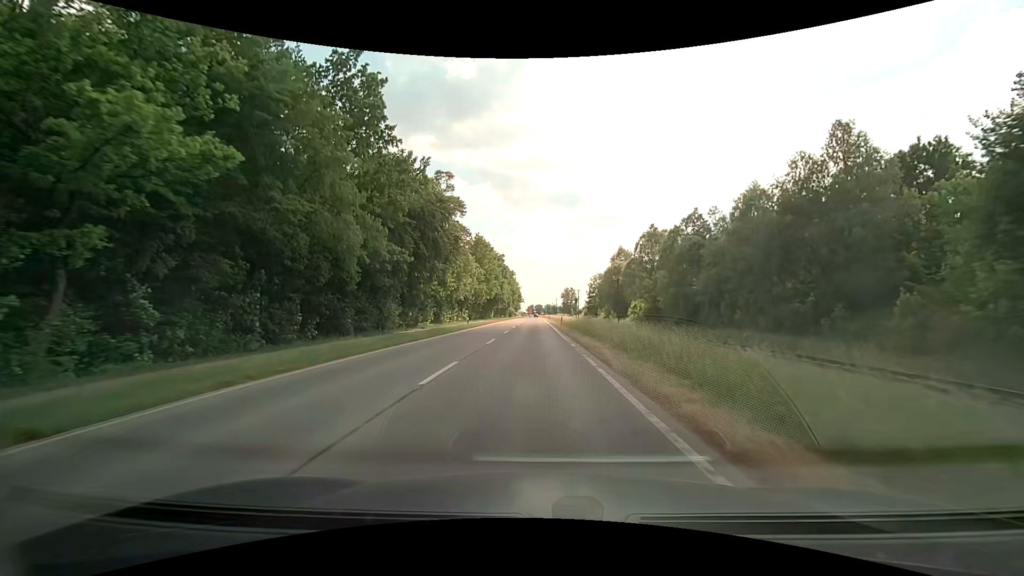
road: secondary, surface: asphalt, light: Day
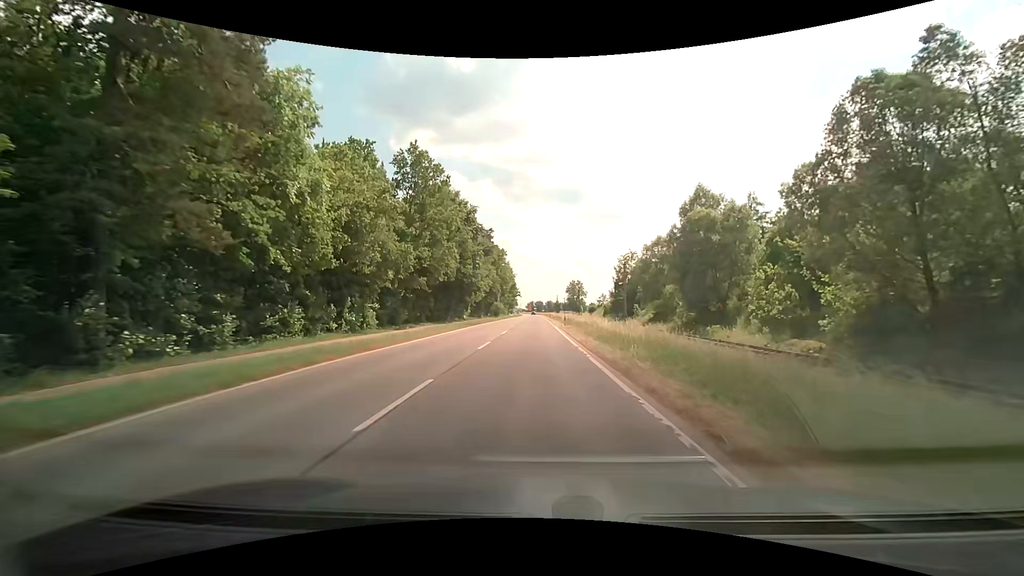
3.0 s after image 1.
(-0.2, +51.5) m; 0°
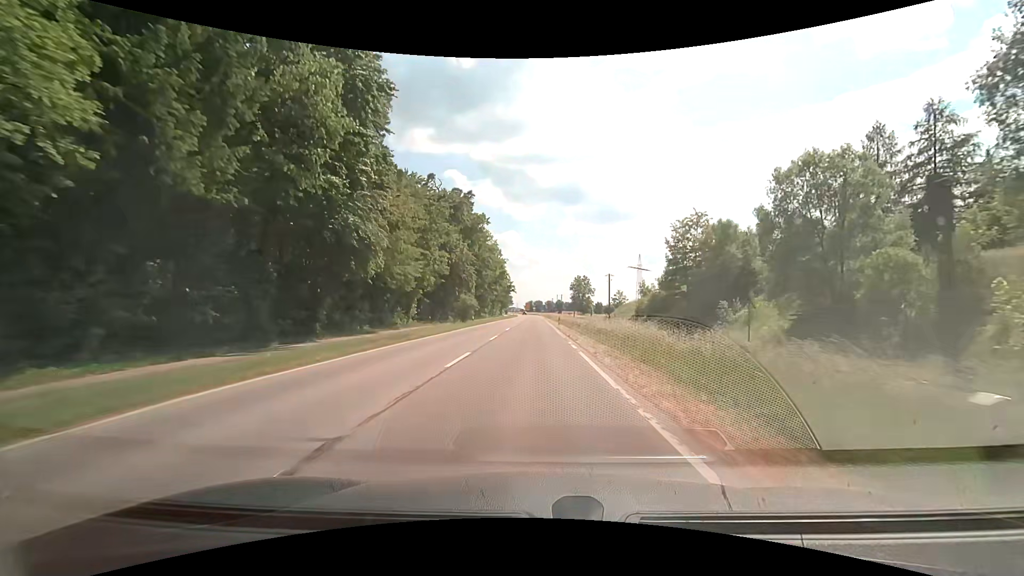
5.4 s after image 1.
(-0.1, +41.4) m; 0°
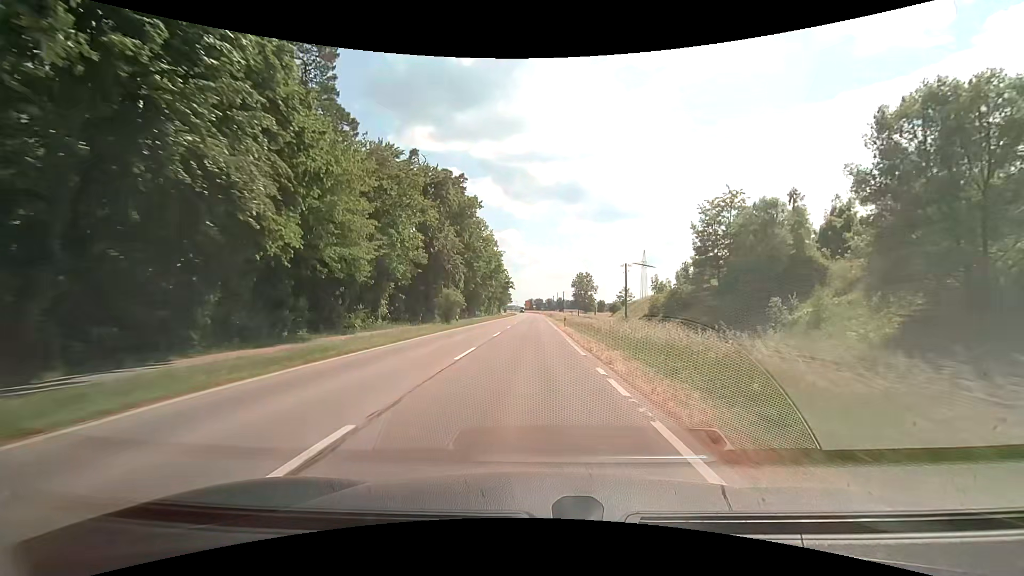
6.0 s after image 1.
(0.0, +10.3) m; 0°
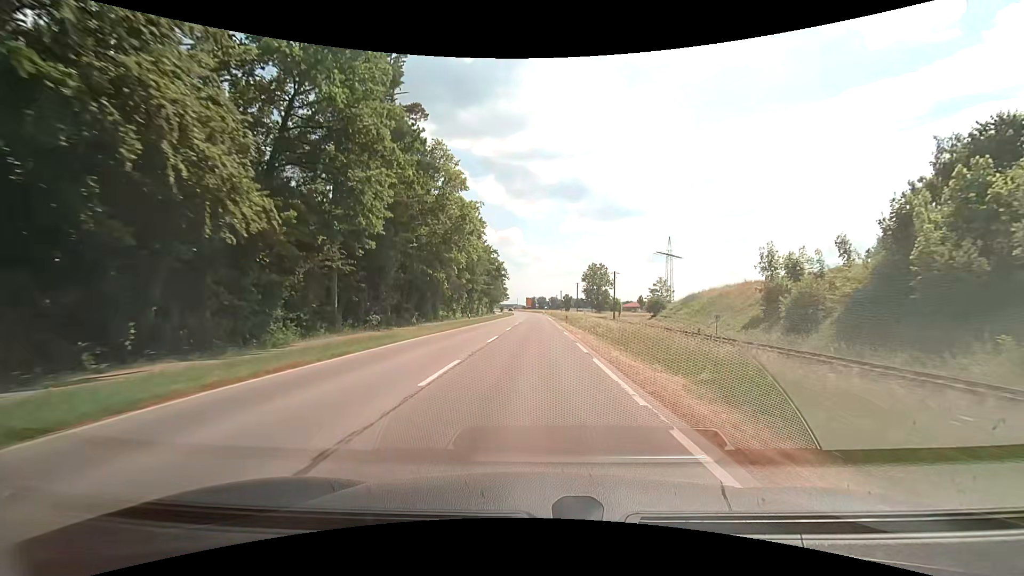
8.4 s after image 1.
(+0.1, +40.8) m; 0°
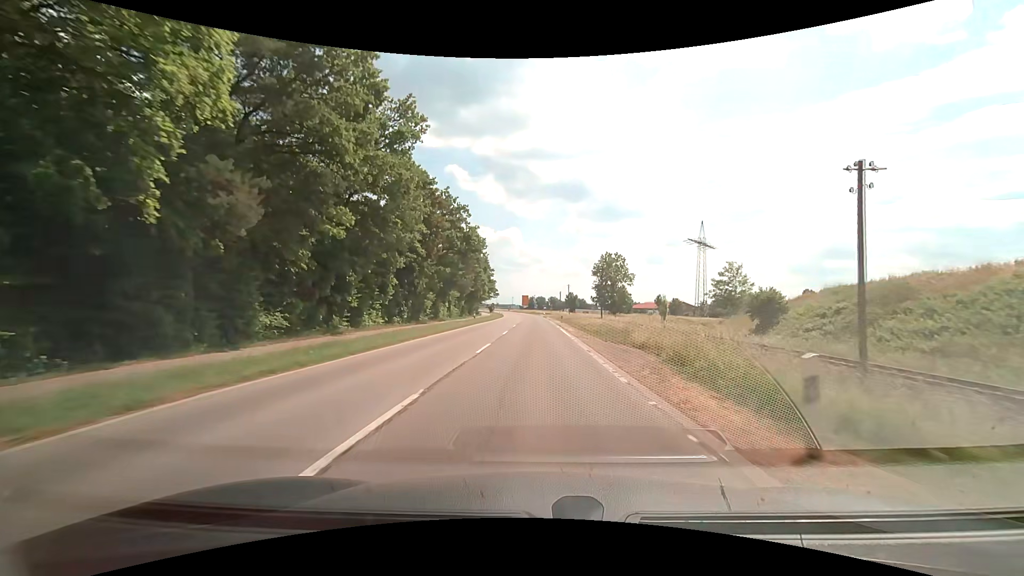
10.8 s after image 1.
(-0.1, +40.5) m; 0°
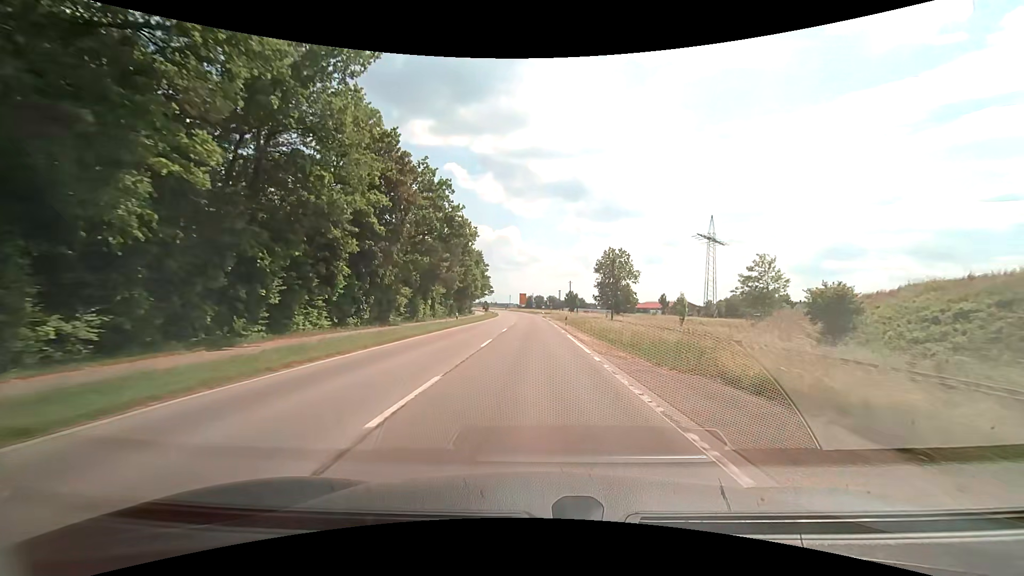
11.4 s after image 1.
(0.0, +10.1) m; 0°
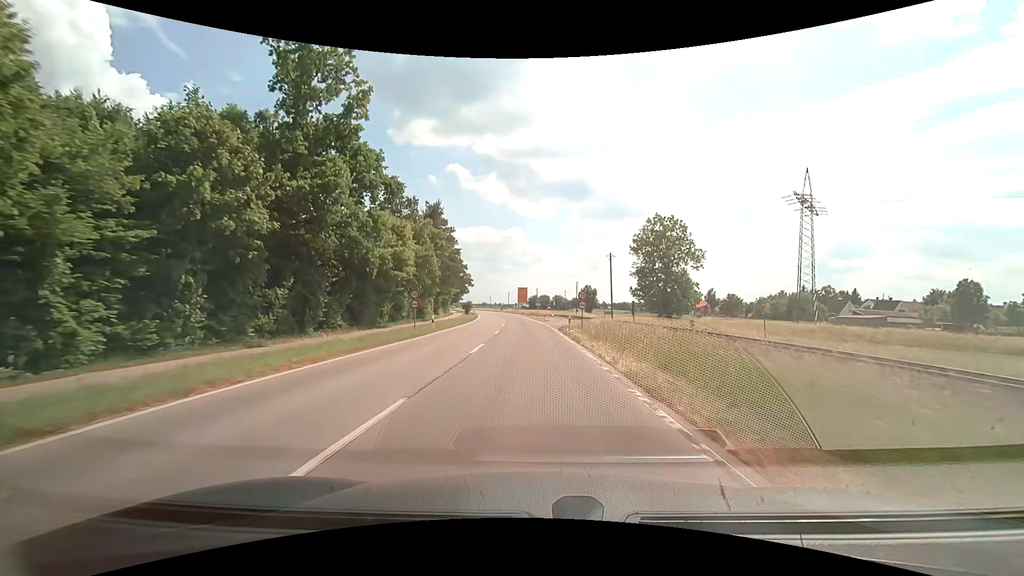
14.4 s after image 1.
(-0.1, +50.4) m; 0°
(0, +10) (0, +20) (0, +30) (-1, +40) (-1, +50) (-2, +60) (-2, +70) (-3, +80) (-5, +90) (-6, +100) m
